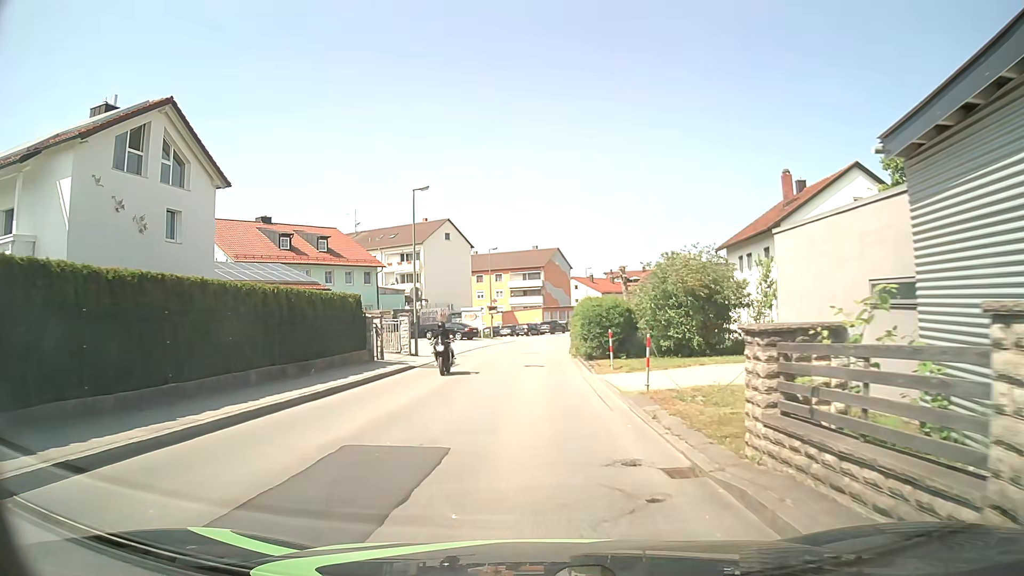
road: unclassified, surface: asphalt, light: Day
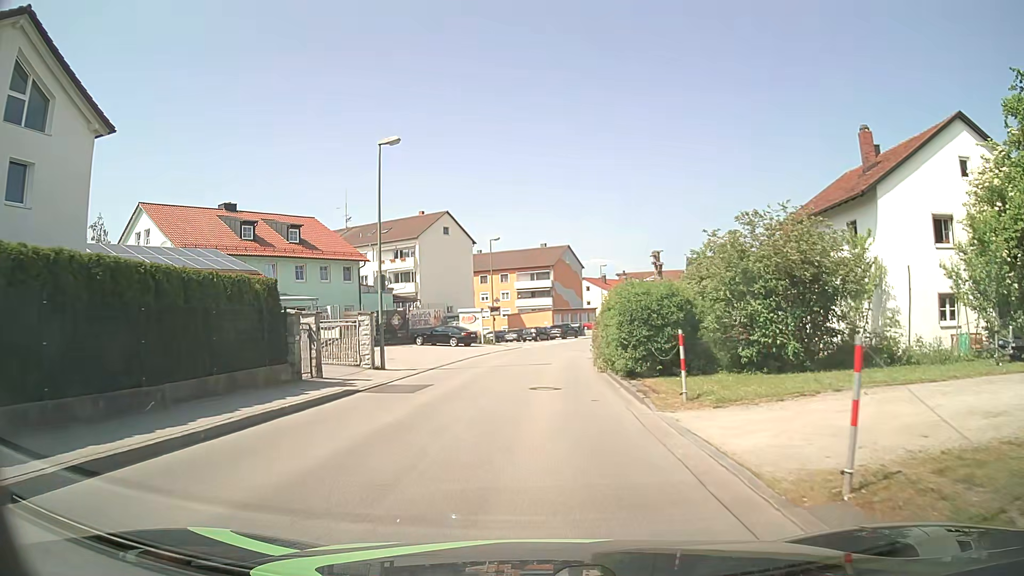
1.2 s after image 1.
(0.0, +8.9) m; -1°
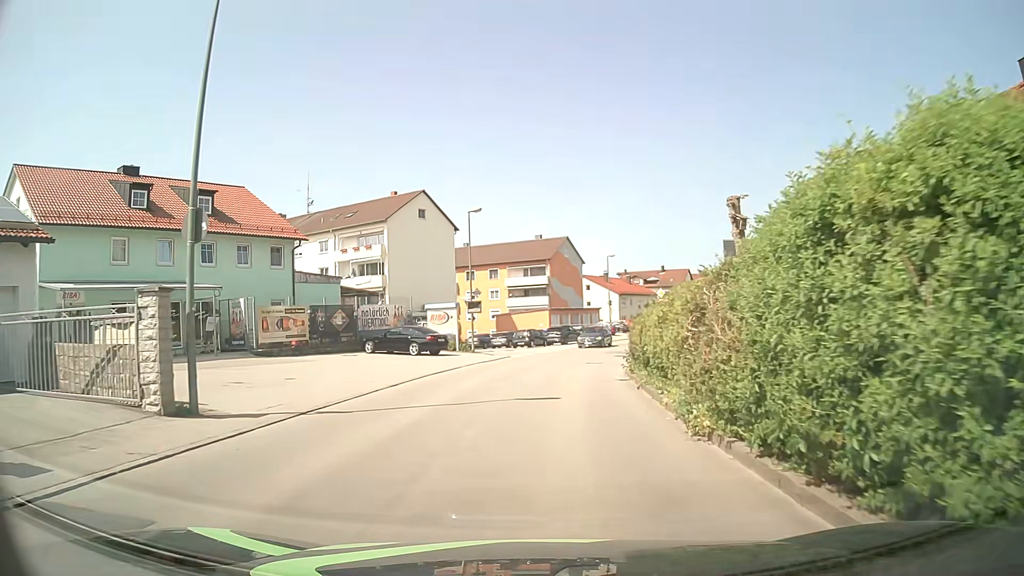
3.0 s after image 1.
(0.0, +13.4) m; 0°
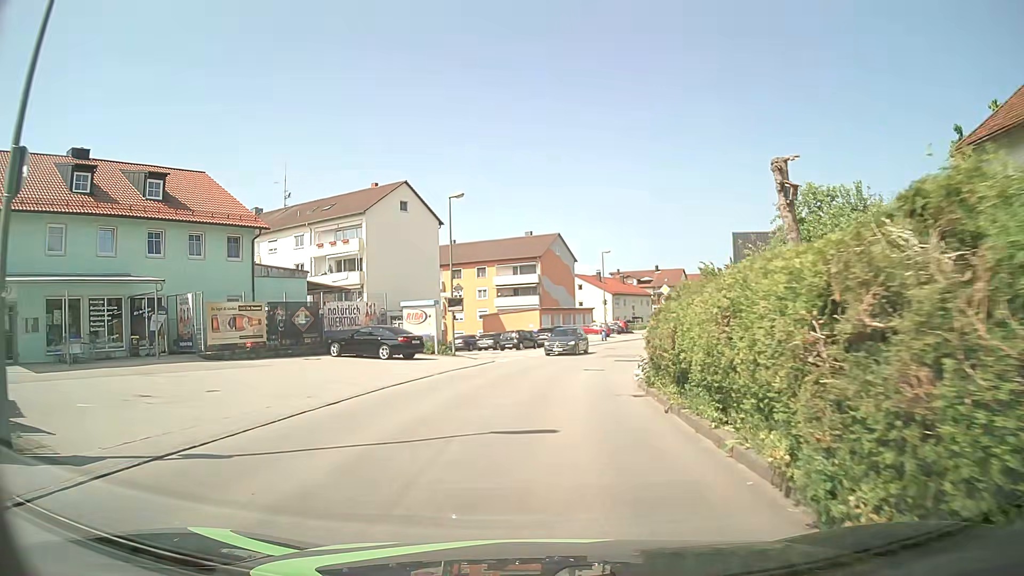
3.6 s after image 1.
(0.0, +4.5) m; +1°
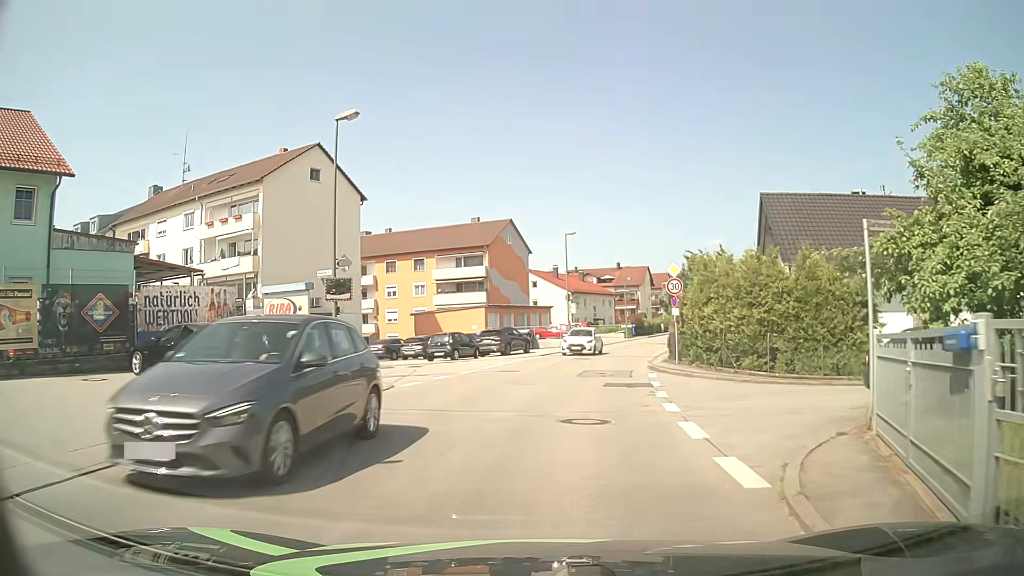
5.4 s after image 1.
(+0.4, +13.3) m; +4°
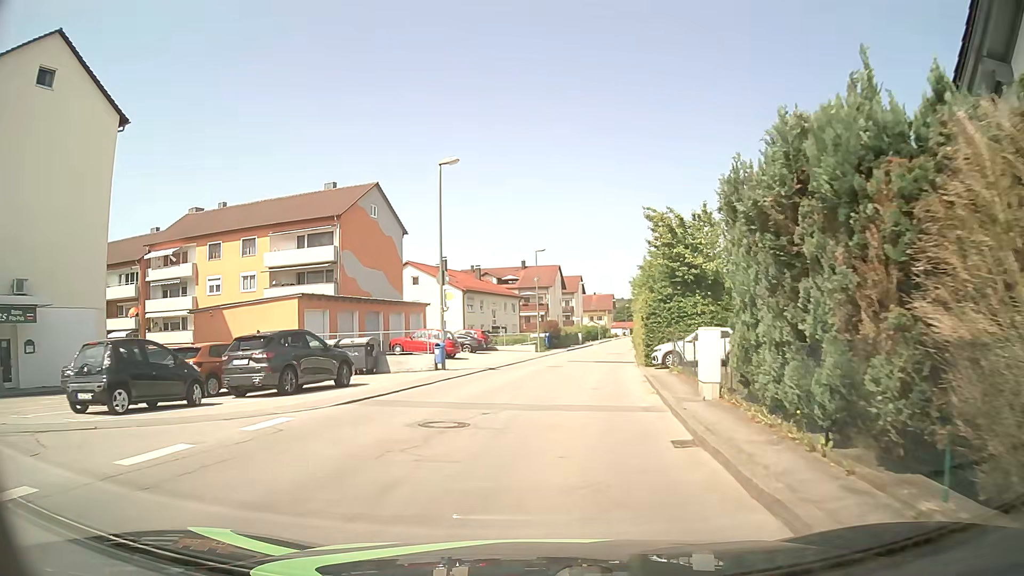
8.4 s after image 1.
(+1.8, +22.3) m; +8°
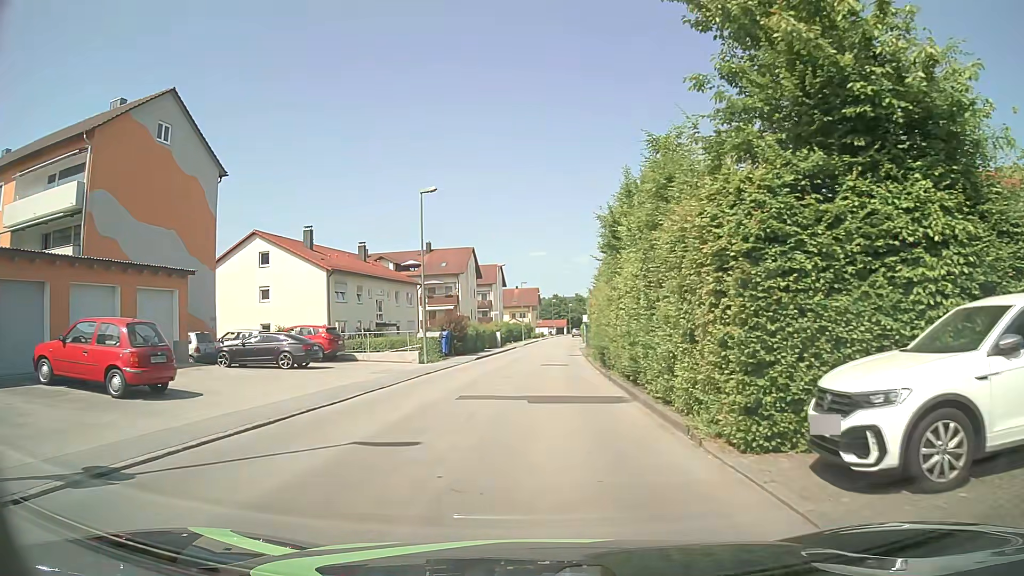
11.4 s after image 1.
(+1.6, +22.2) m; +7°
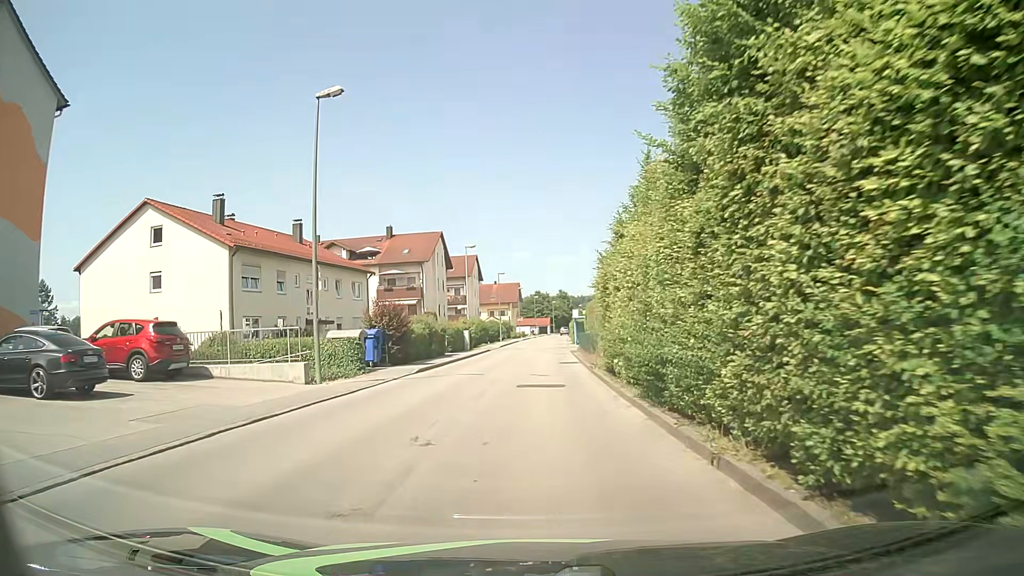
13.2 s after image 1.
(+0.1, +13.5) m; +2°
(0, +10) (0, +20) (0, +30) (0, +40) (+1, +50) (+1, +60) (+1, +70) (+2, +80) (+2, +90) (+2, +100) m
